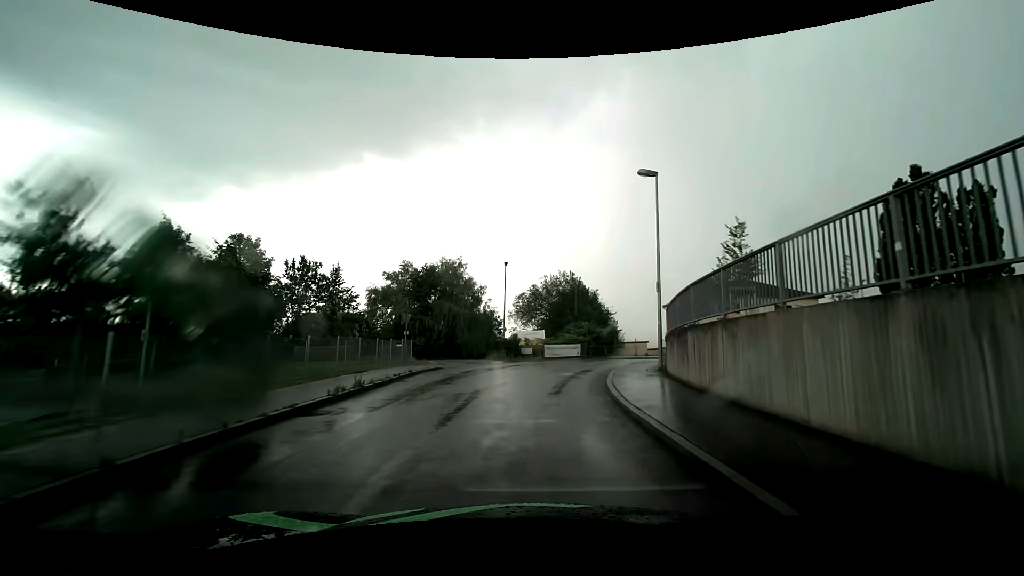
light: Day
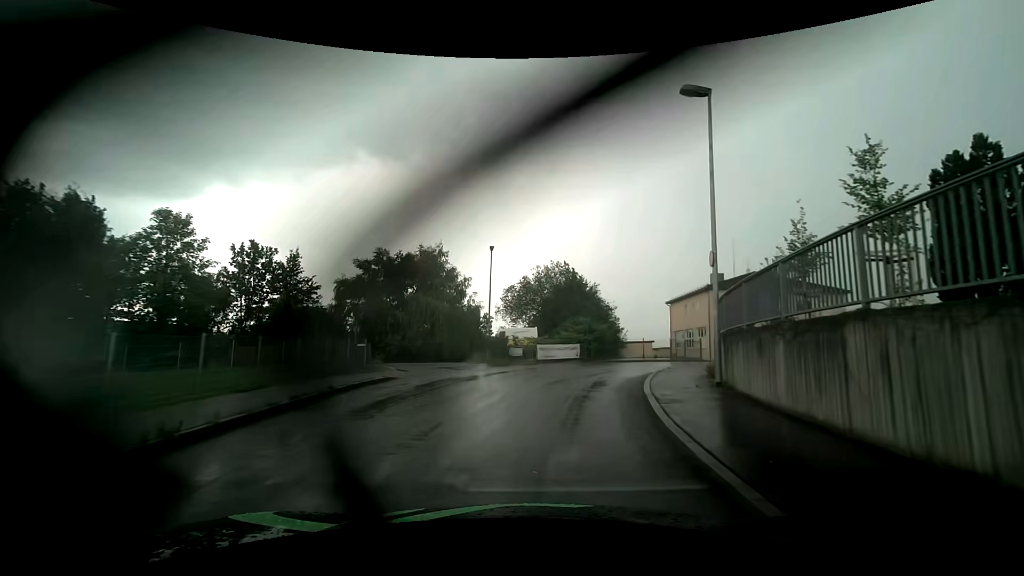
(+0.1, +6.9) m; +1°
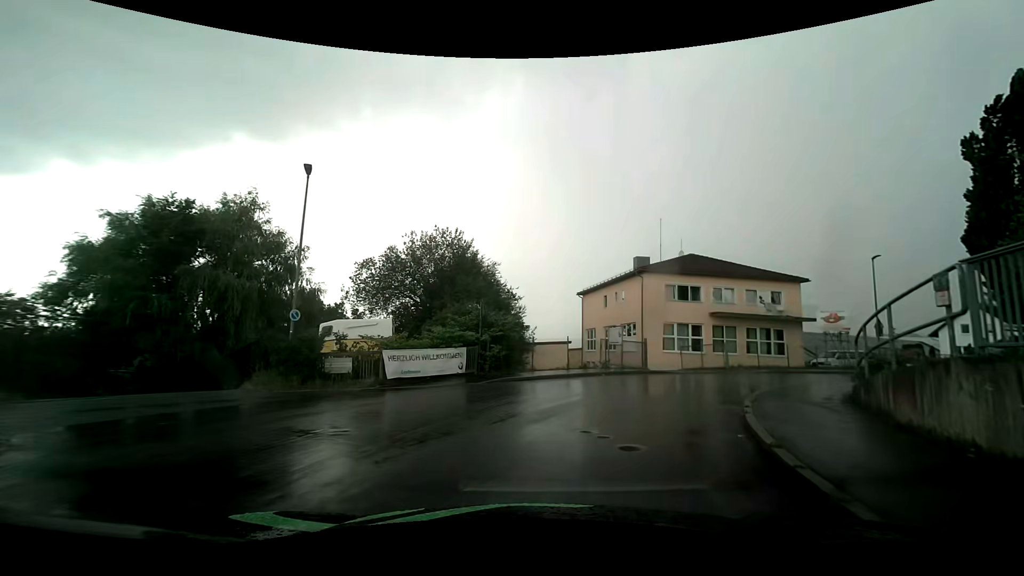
(+1.2, +16.1) m; +11°
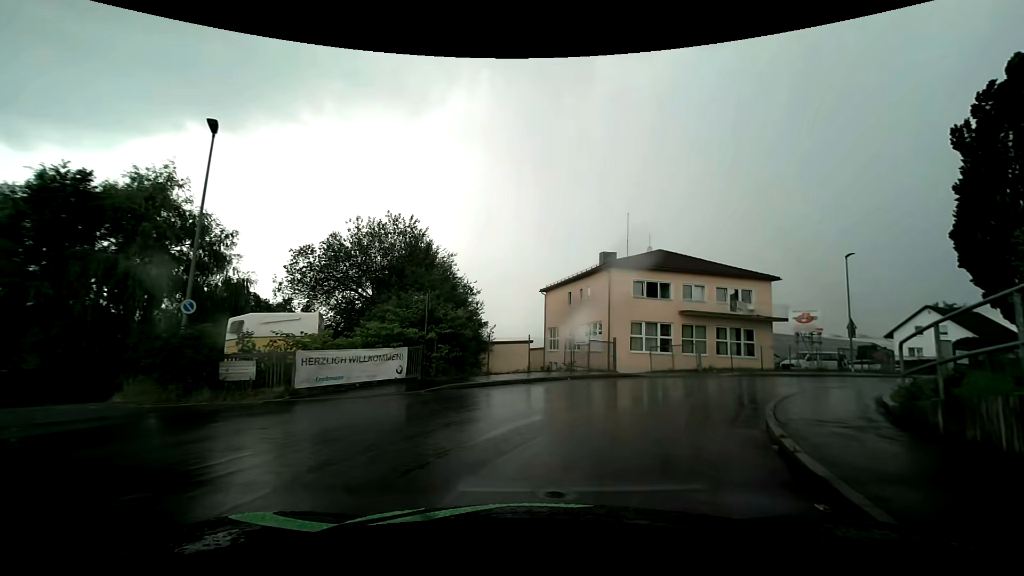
(+0.1, +3.2) m; +5°
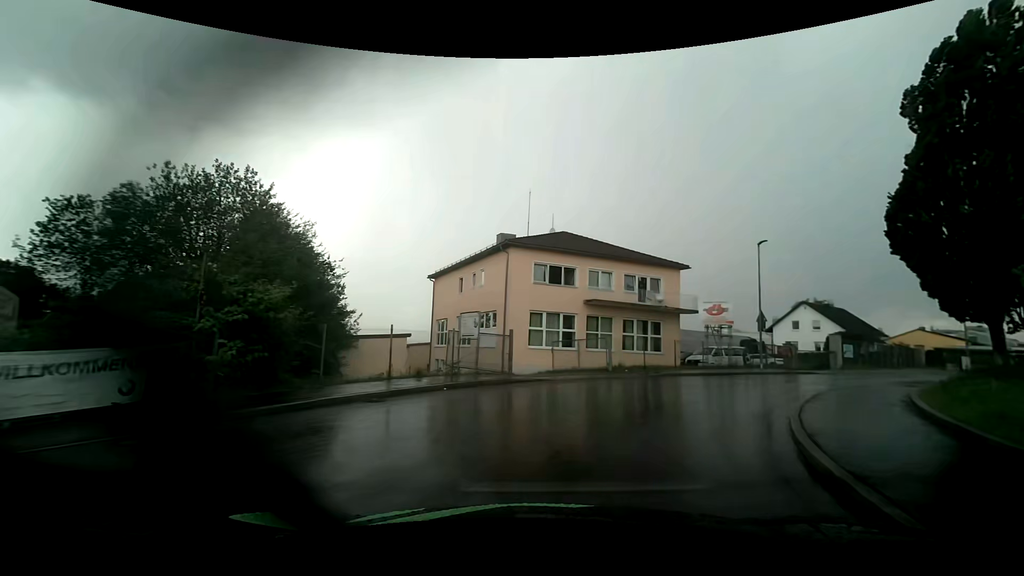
(+0.6, +6.4) m; +11°
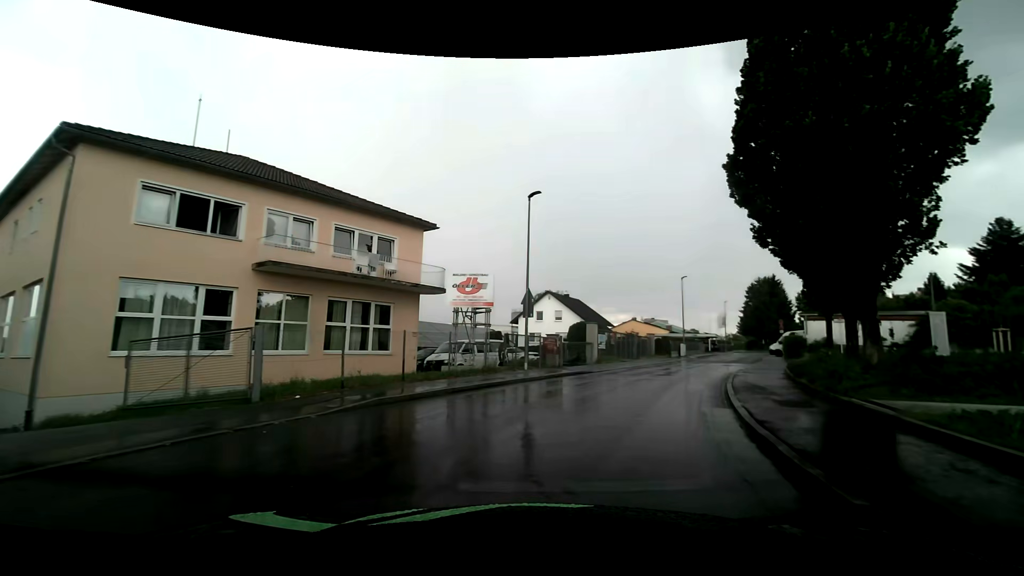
(+3.2, +12.3) m; +30°
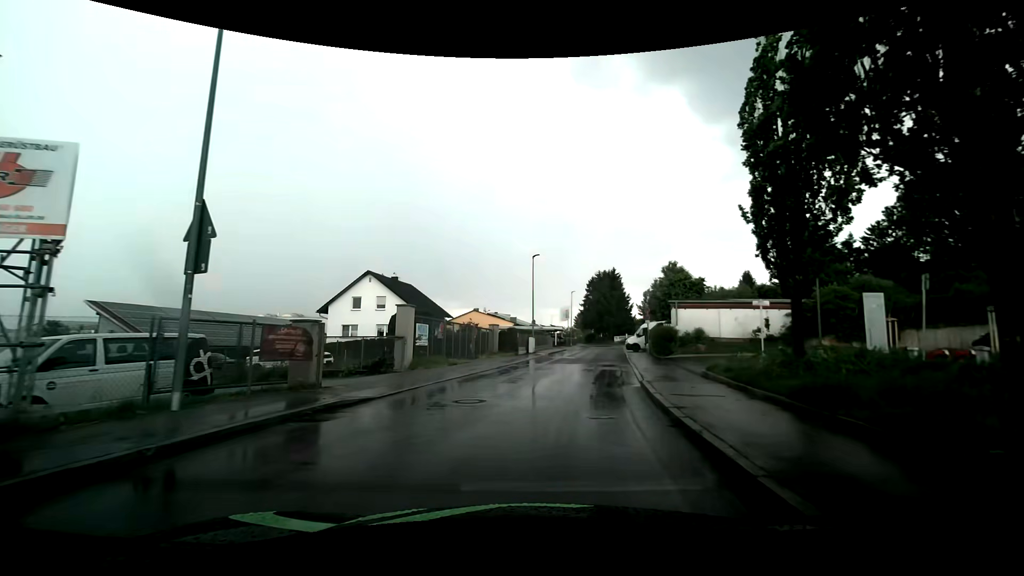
(+2.3, +12.6) m; +17°
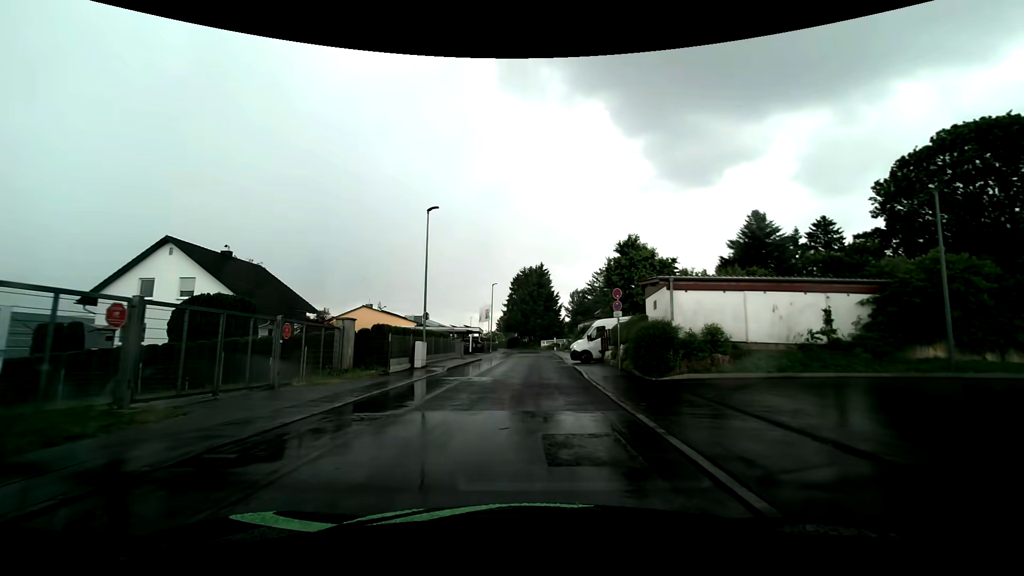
(+1.4, +16.3) m; +9°
(0, +10) (0, +20) (0, +30) (0, +40) (0, +50) (0, +60) (+1, +70) (0, +80) (-1, +90) (-3, +100) m
